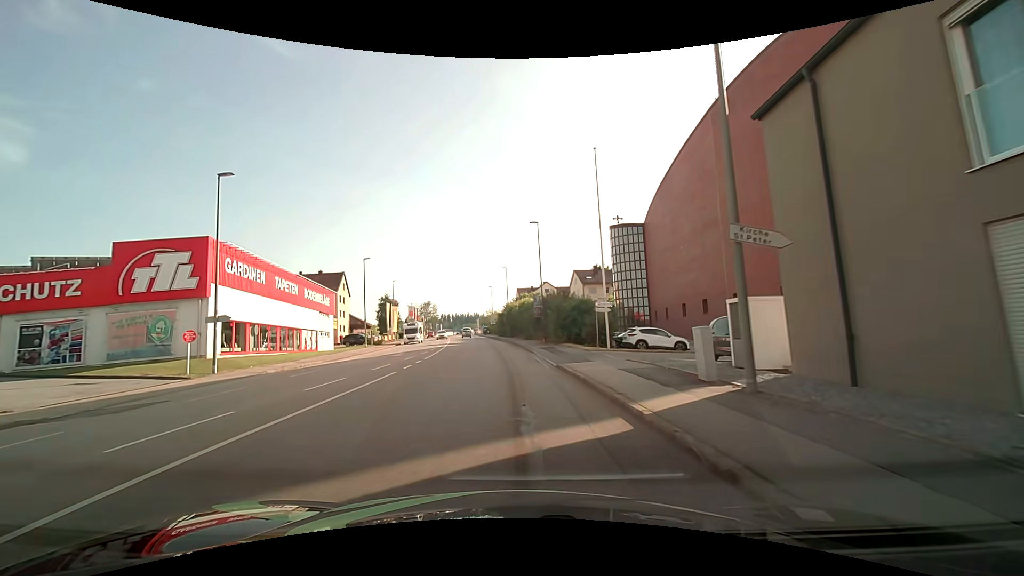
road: tertiary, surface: asphalt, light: Day
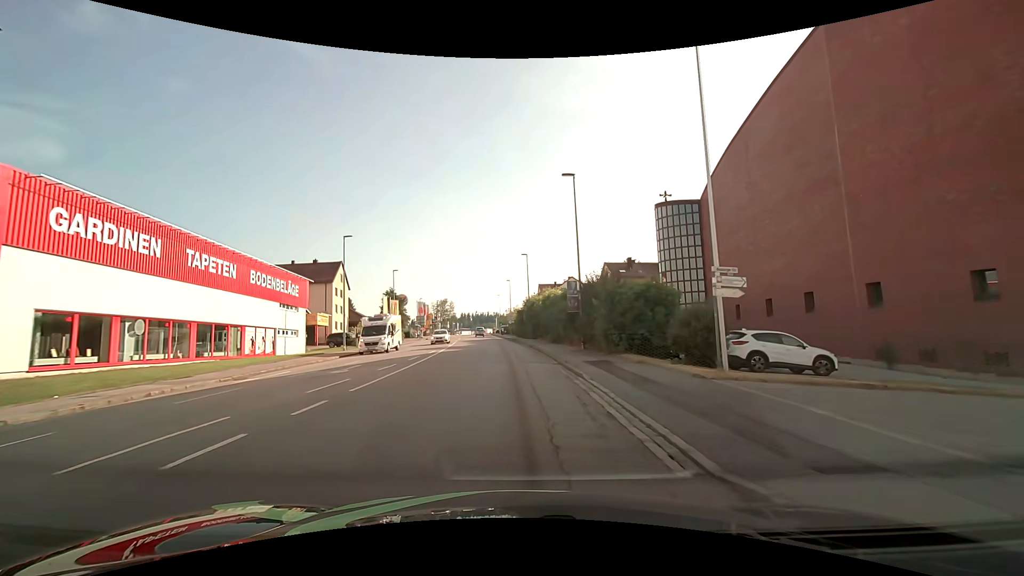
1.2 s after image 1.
(-0.3, +13.4) m; -2°
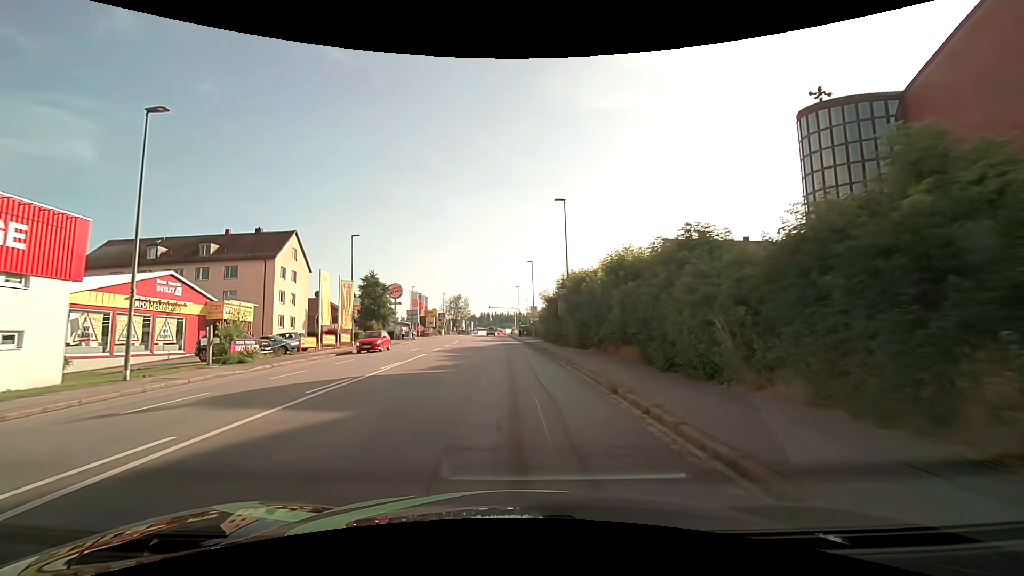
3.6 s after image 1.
(-0.7, +26.4) m; -2°
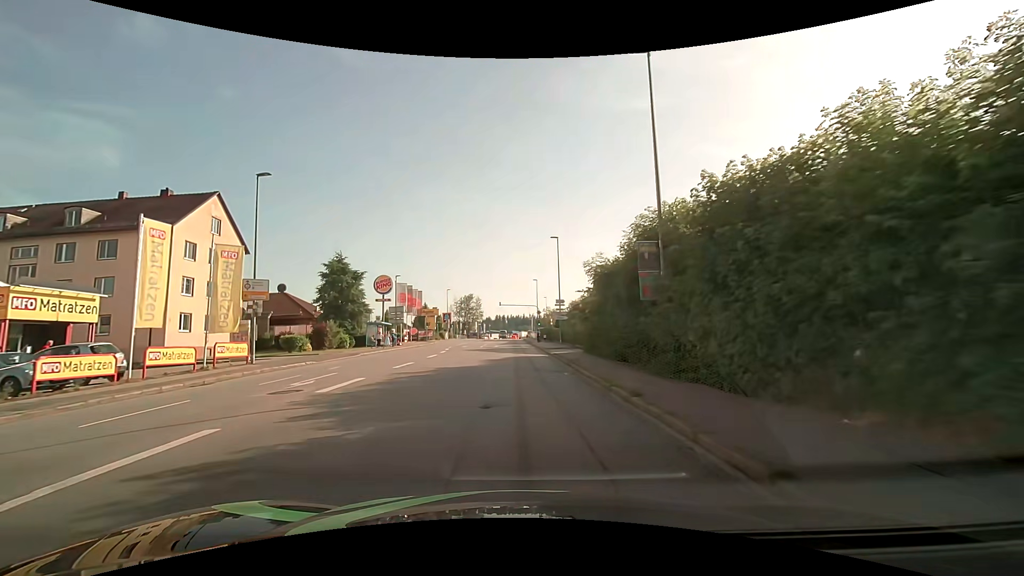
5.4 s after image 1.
(-0.4, +19.6) m; -2°
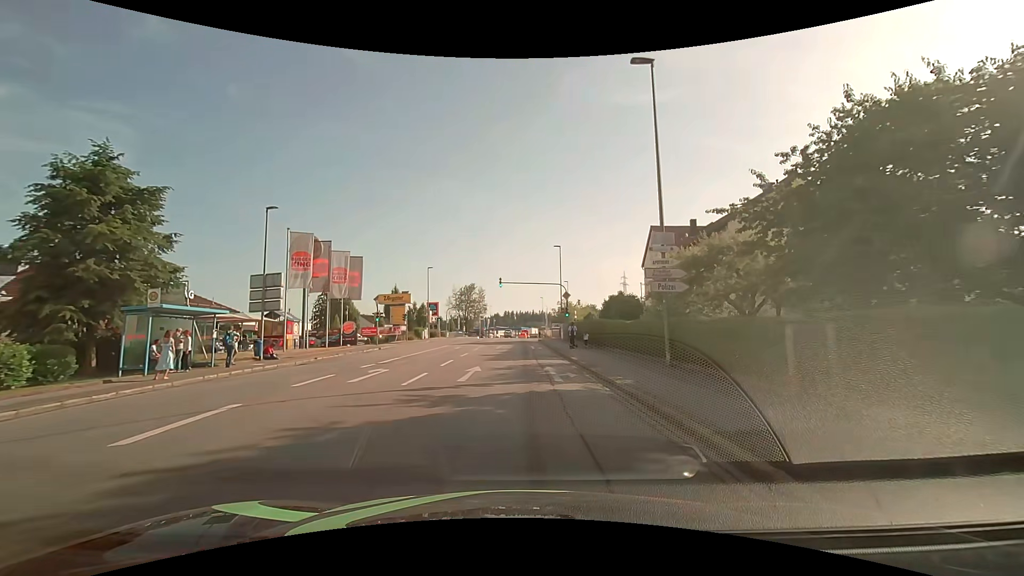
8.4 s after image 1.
(-0.4, +31.7) m; -1°
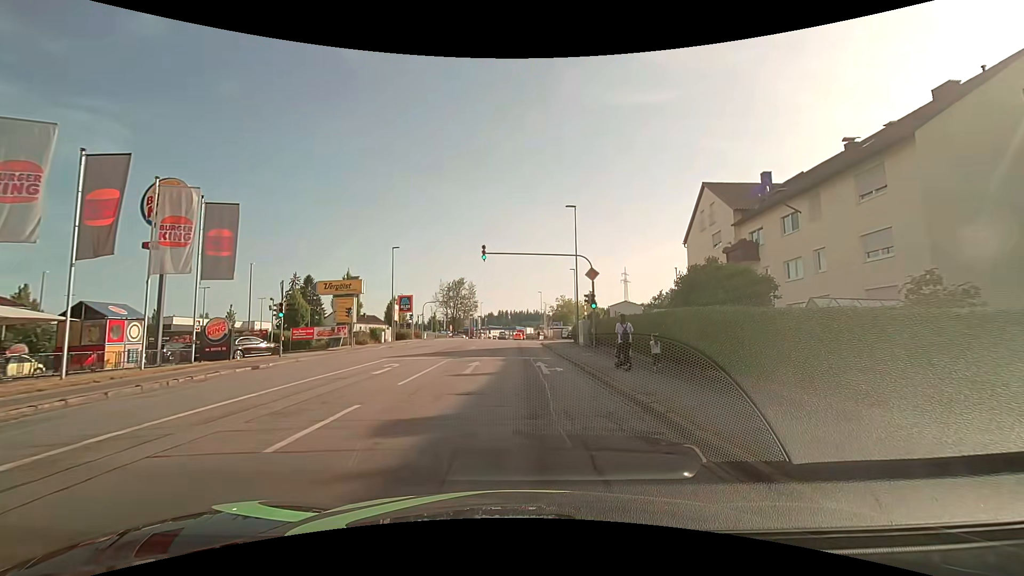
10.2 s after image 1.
(0.0, +17.7) m; +1°
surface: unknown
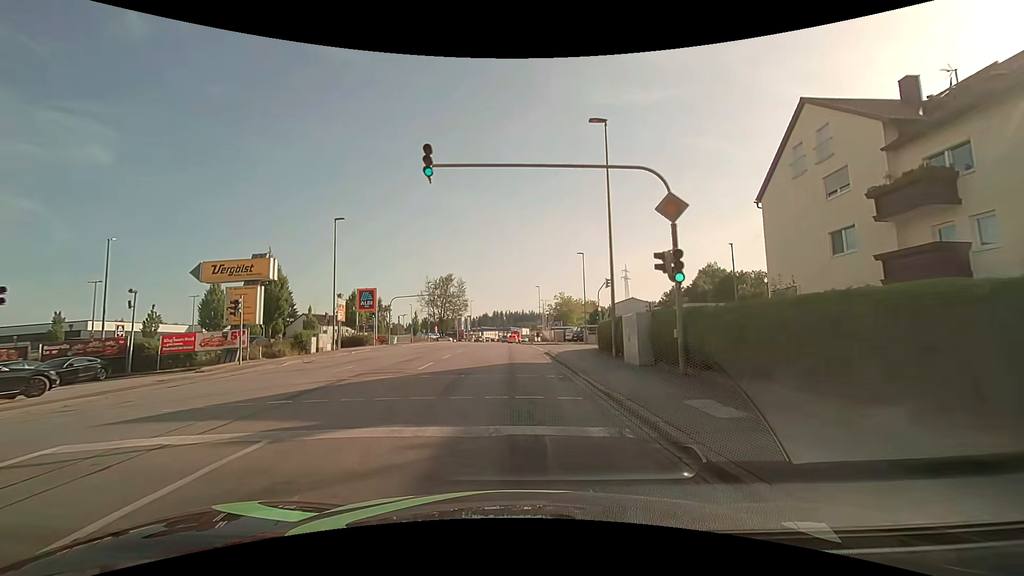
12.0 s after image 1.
(+0.1, +15.3) m; 0°
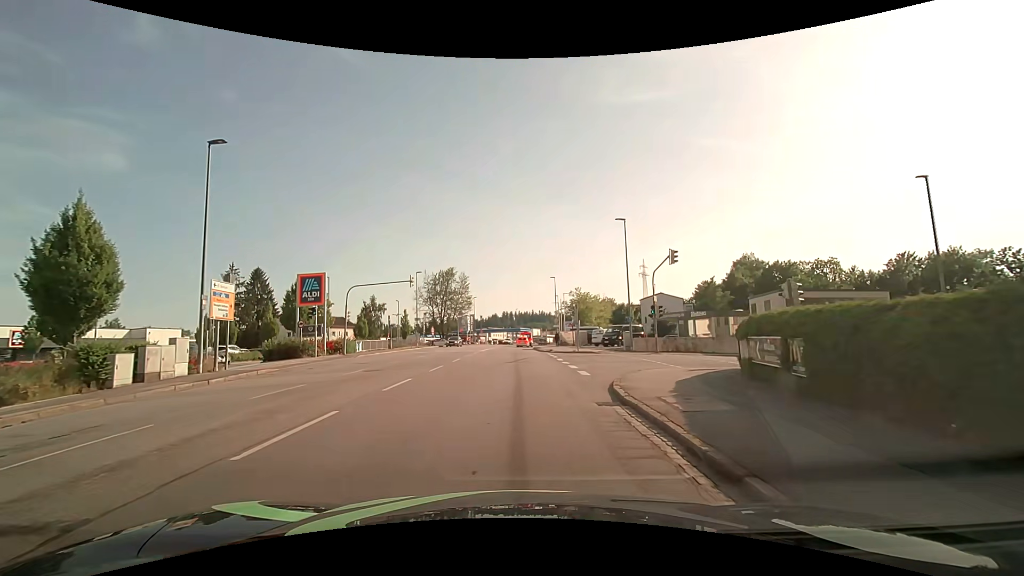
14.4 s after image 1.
(-0.1, +17.1) m; -1°
(0, +10) (+3, +20) (+11, +25) (+21, +25) (+31, +25) (+41, +24) (+51, +23) (+61, +21) (+71, +20) (+81, +19) m
